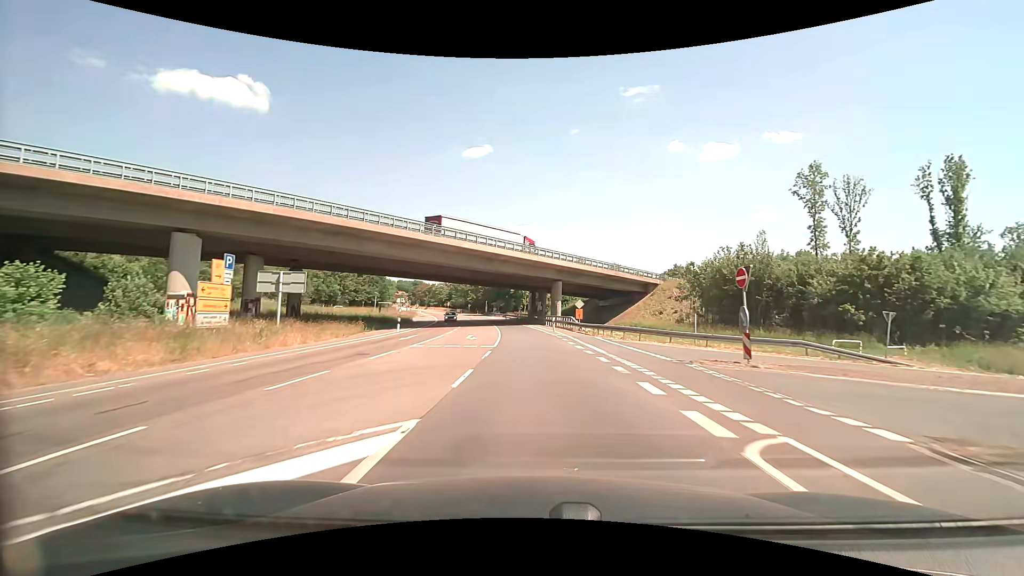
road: secondary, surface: asphalt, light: Day
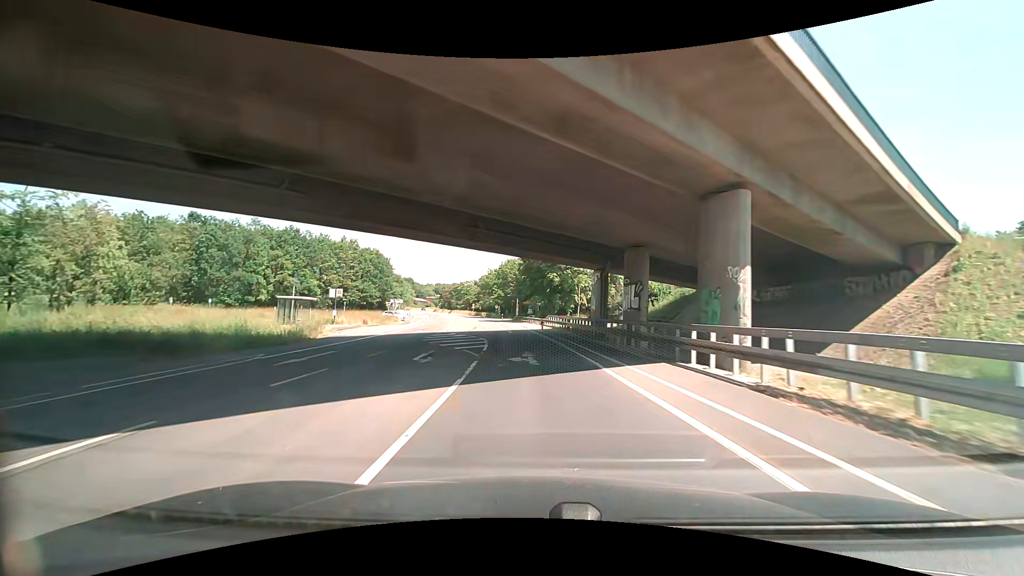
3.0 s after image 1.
(-1.9, +44.2) m; -5°
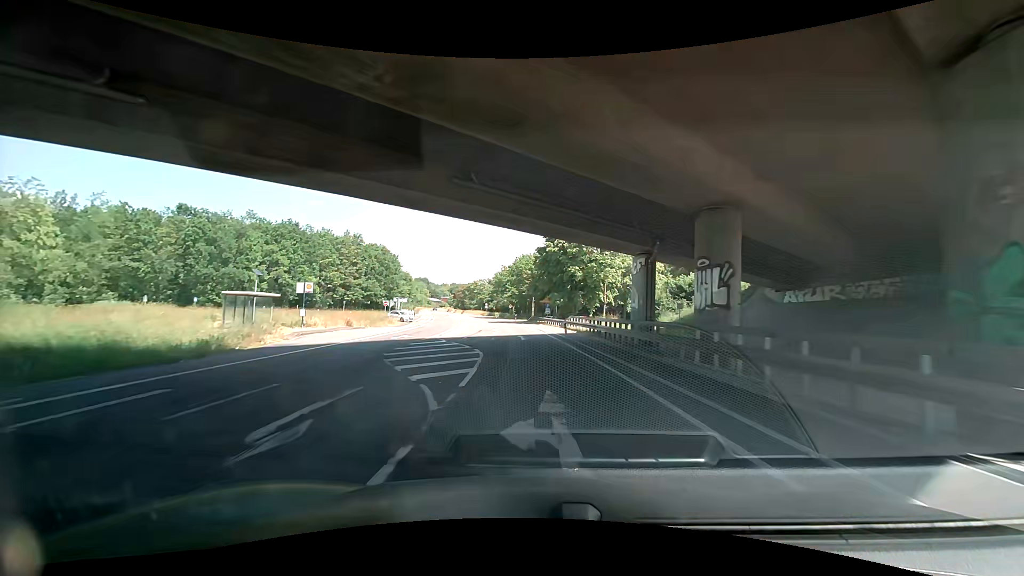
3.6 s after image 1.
(0.0, +9.4) m; 0°
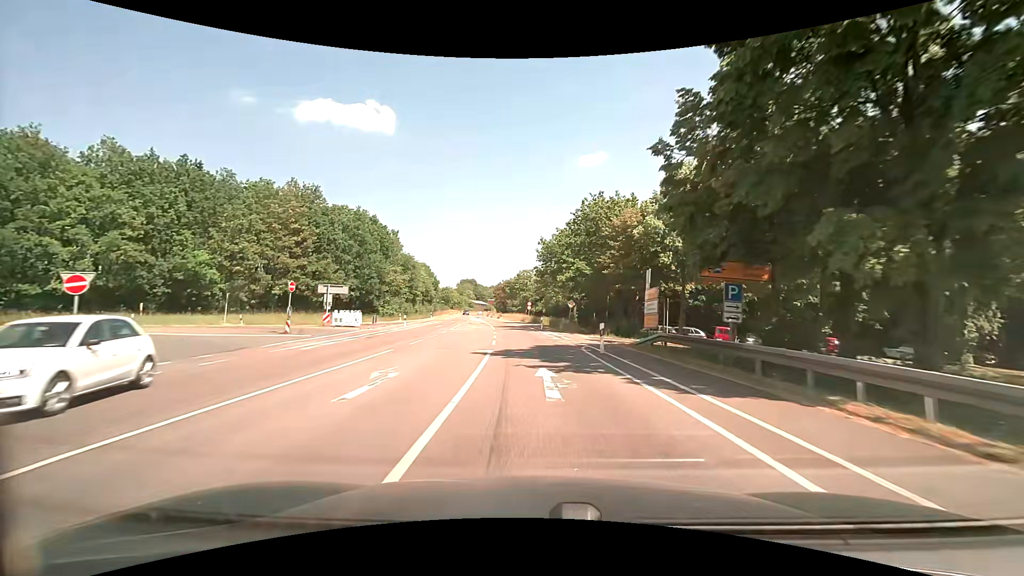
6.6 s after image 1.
(-4.3, +48.5) m; -9°
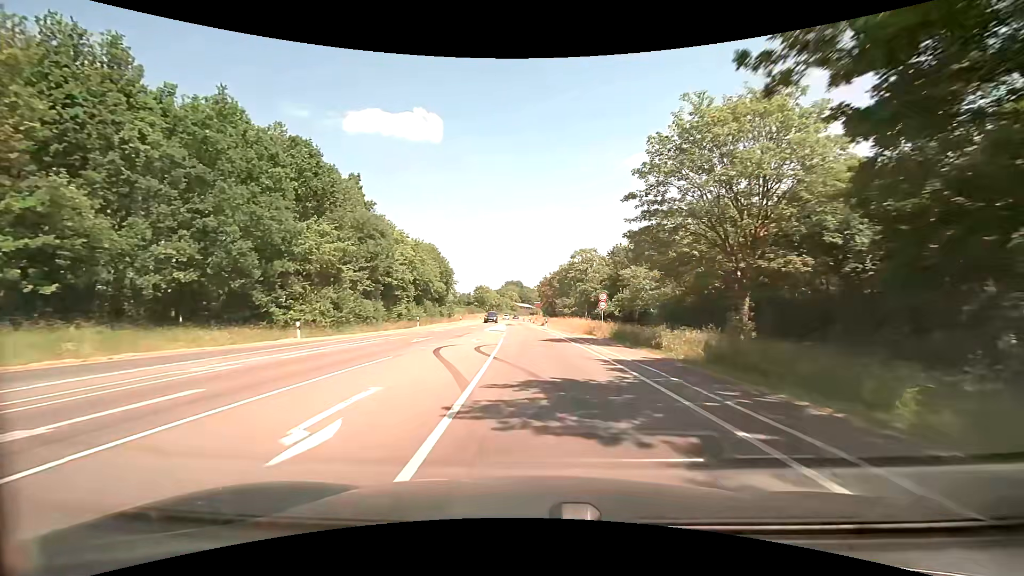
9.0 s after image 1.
(-1.9, +41.3) m; -5°
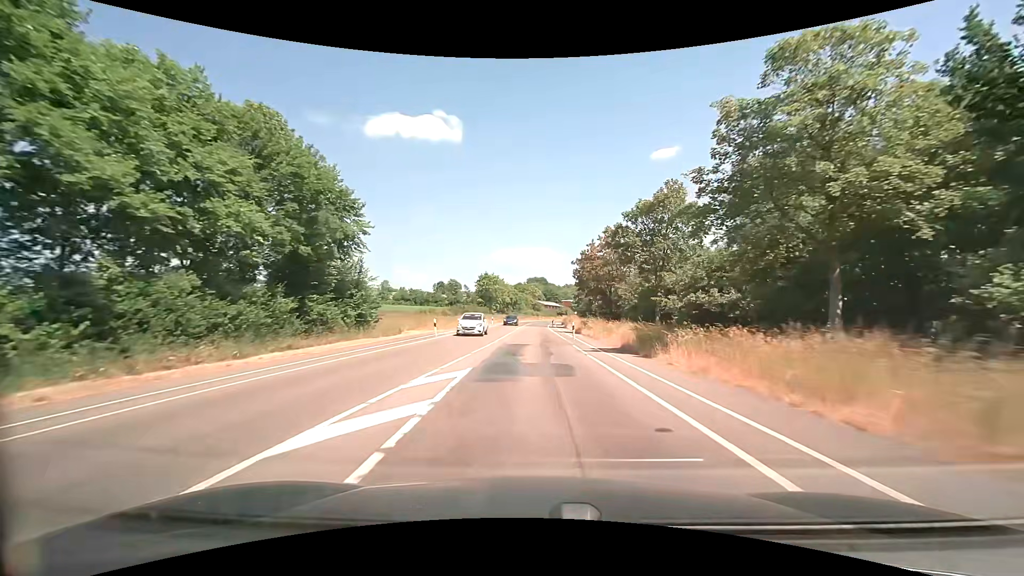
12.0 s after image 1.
(-1.7, +55.2) m; -3°
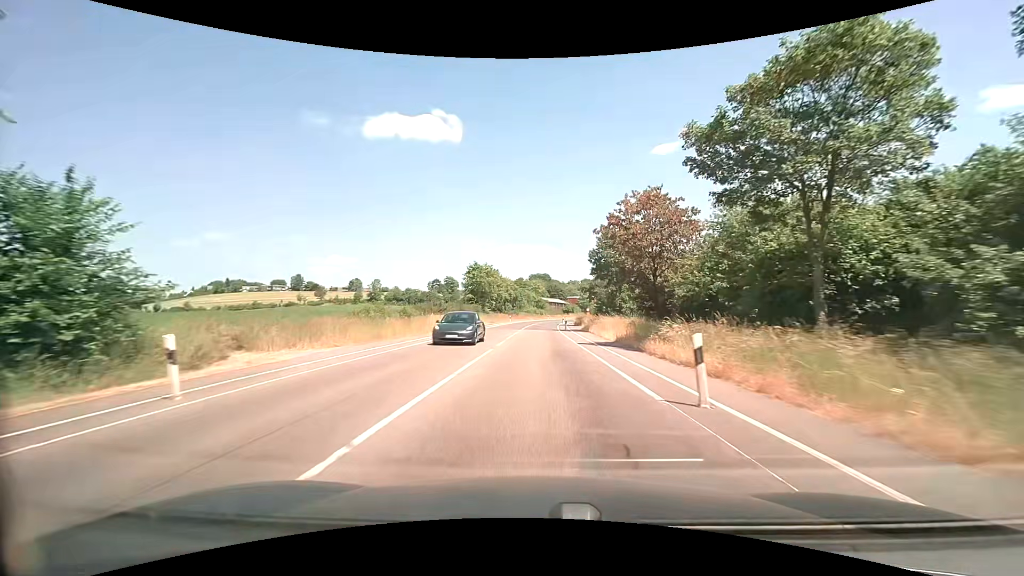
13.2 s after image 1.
(-0.1, +22.3) m; 0°
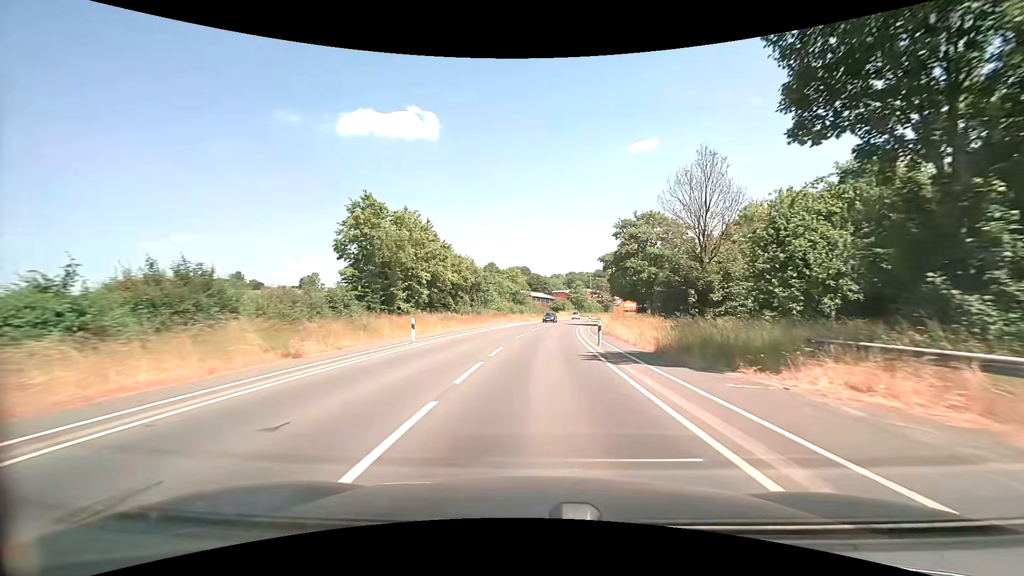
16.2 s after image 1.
(+0.4, +54.0) m; +2°
(0, +10) (0, +20) (+1, +30) (+2, +40) (+3, +50) (+4, +60) (+5, +70) (+7, +80) (+9, +89) (+11, +99) m
